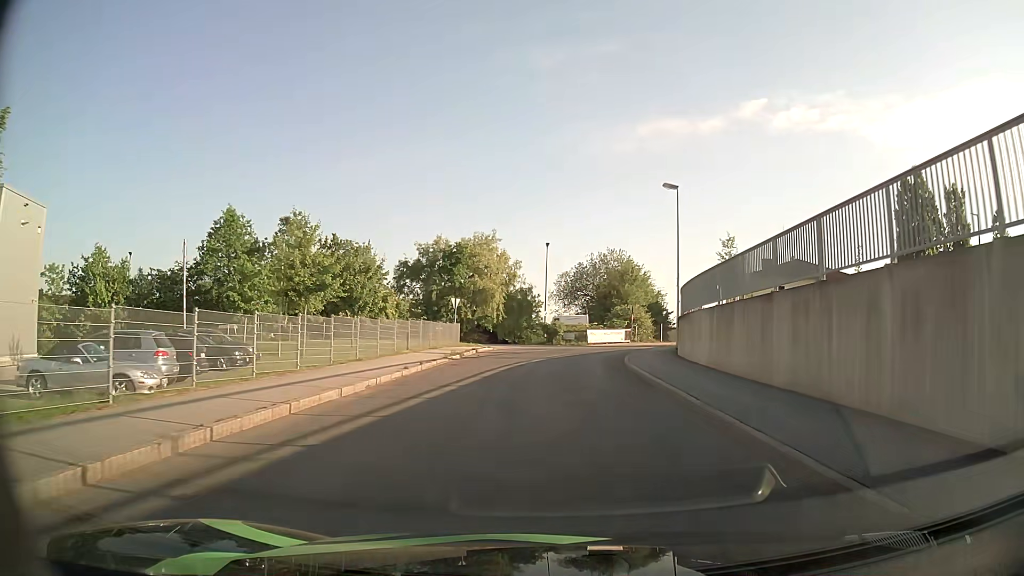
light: Day
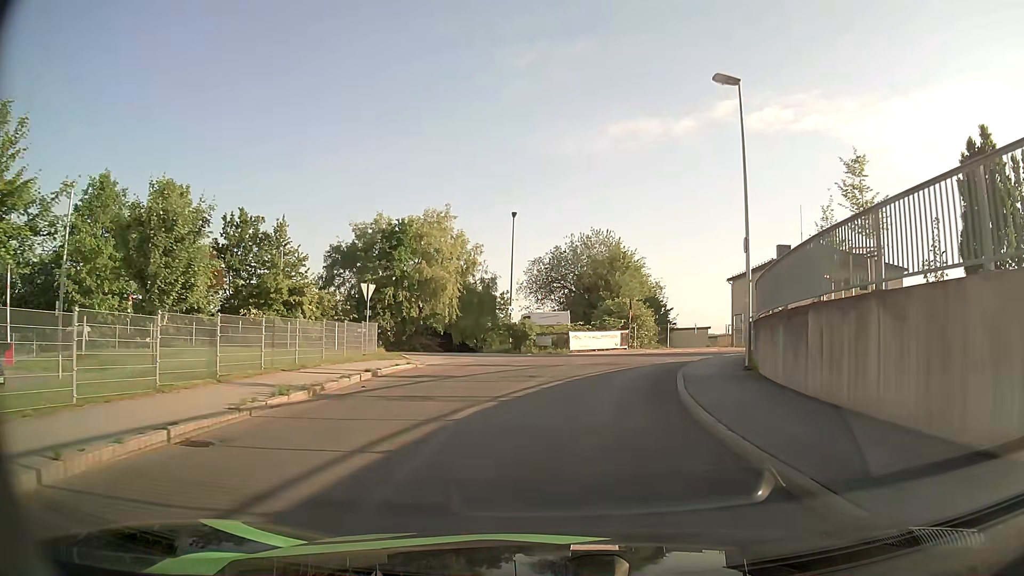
(+0.3, +15.2) m; +2°
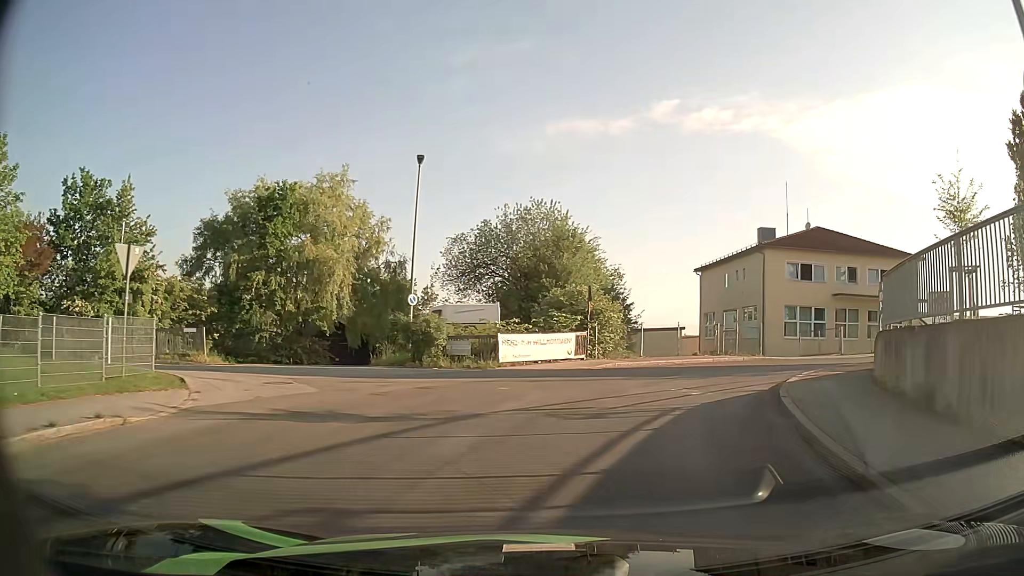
(+0.4, +13.3) m; +5°
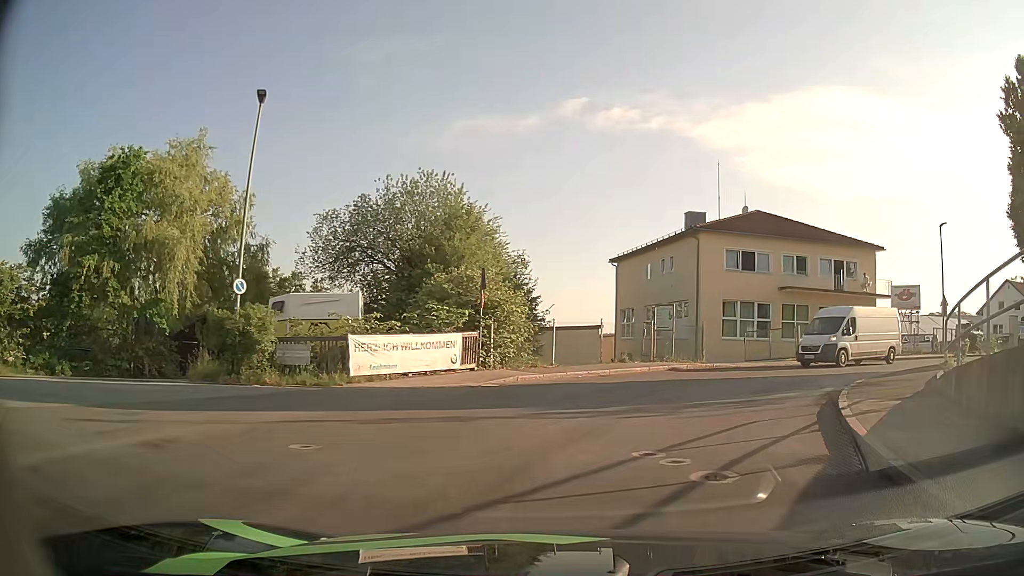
(+0.5, +7.6) m; +8°
